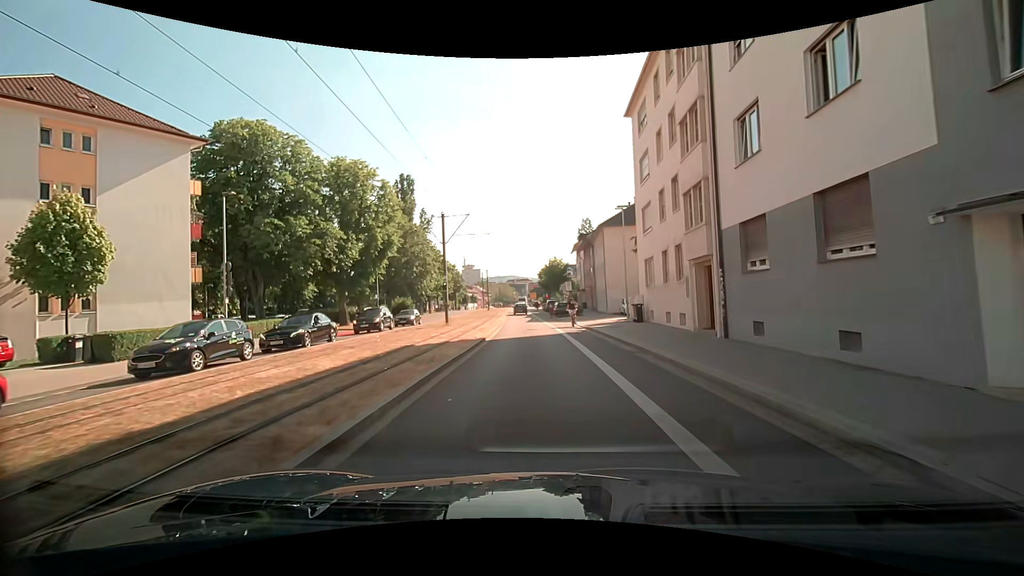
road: secondary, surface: asphalt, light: Day
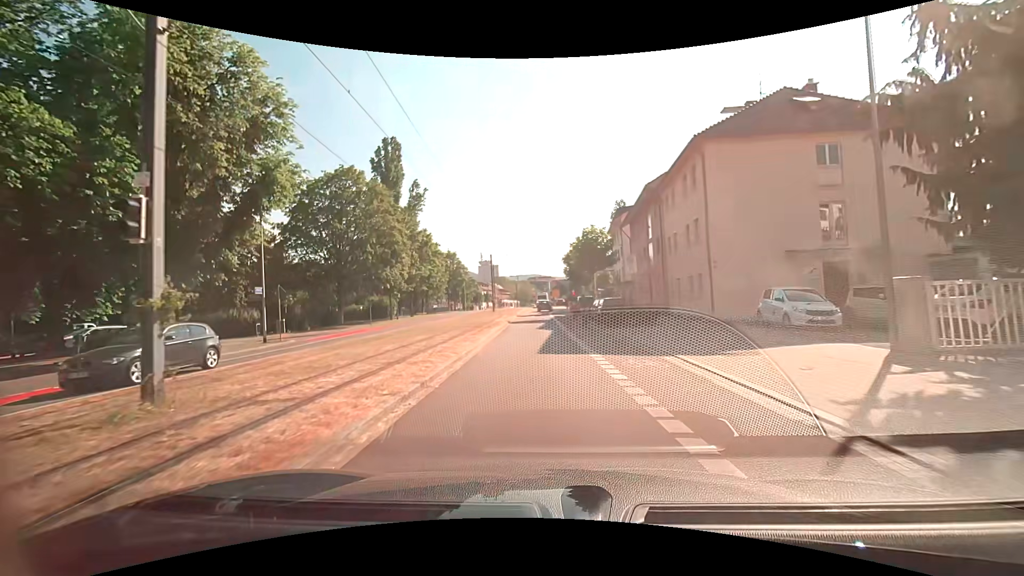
(-0.7, +25.2) m; -3°
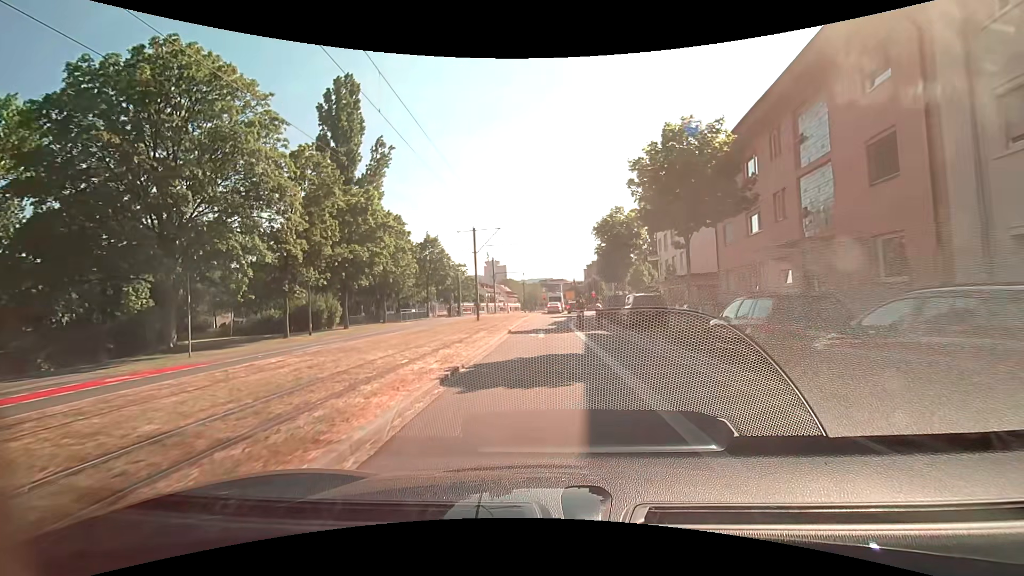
(-0.5, +23.9) m; -2°
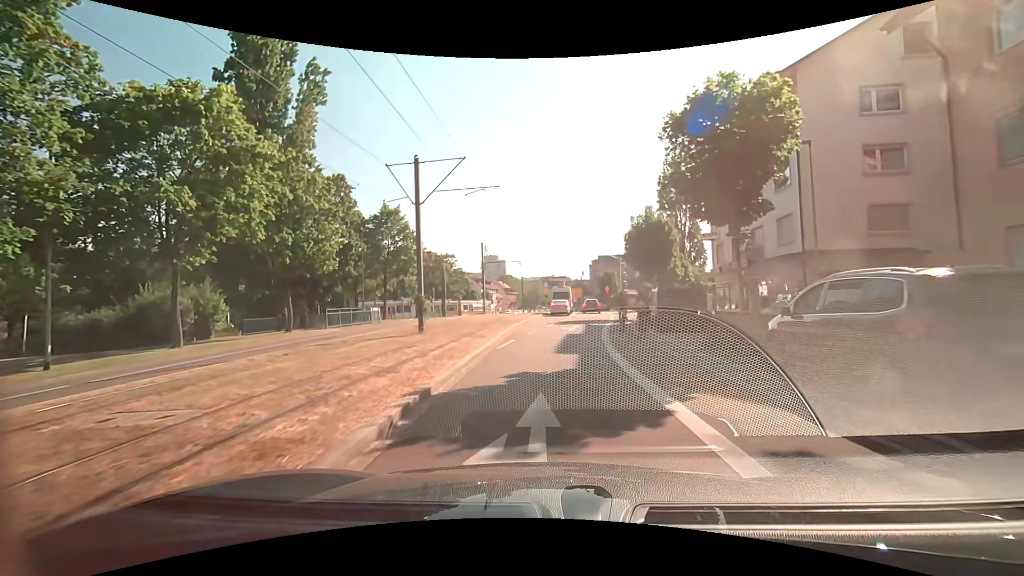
(+0.1, +17.8) m; 0°
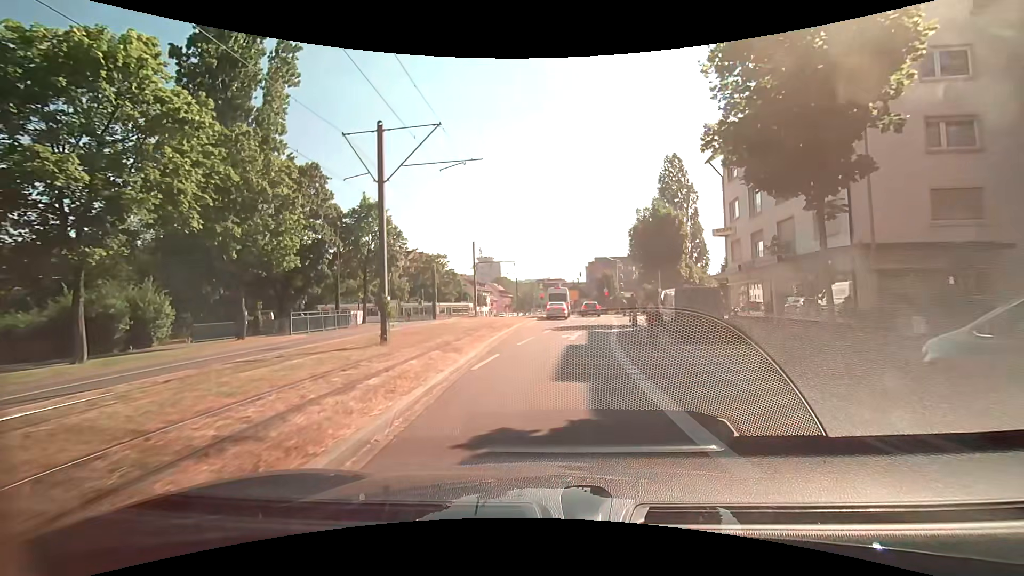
(+0.1, +4.0) m; +1°
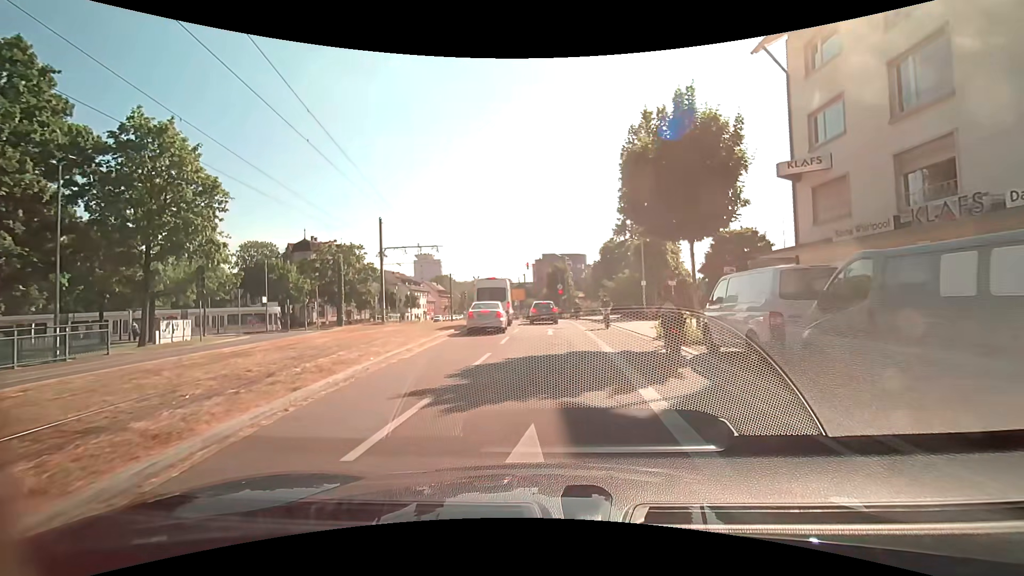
(+1.0, +17.5) m; +6°
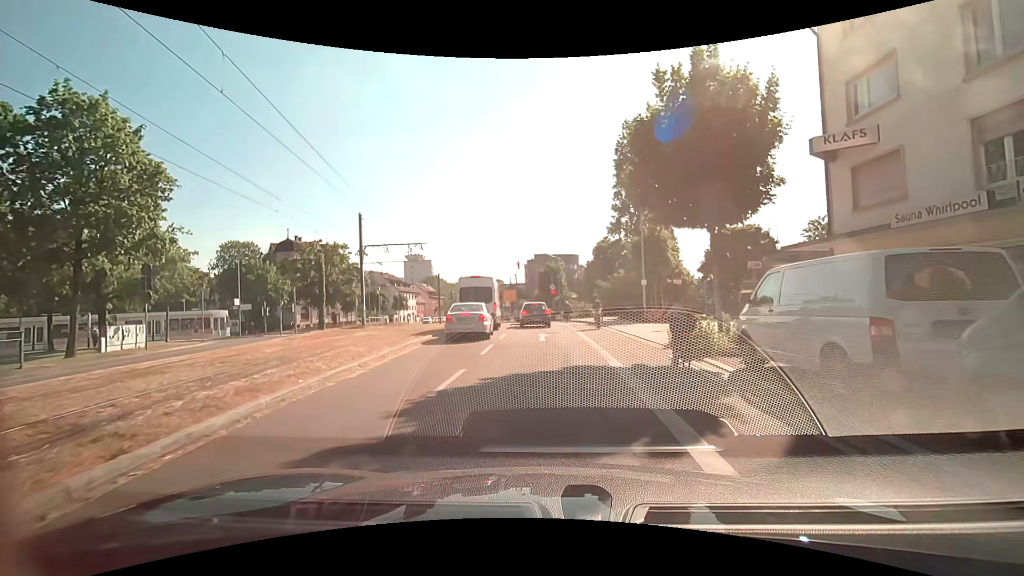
(0.0, +3.0) m; 0°
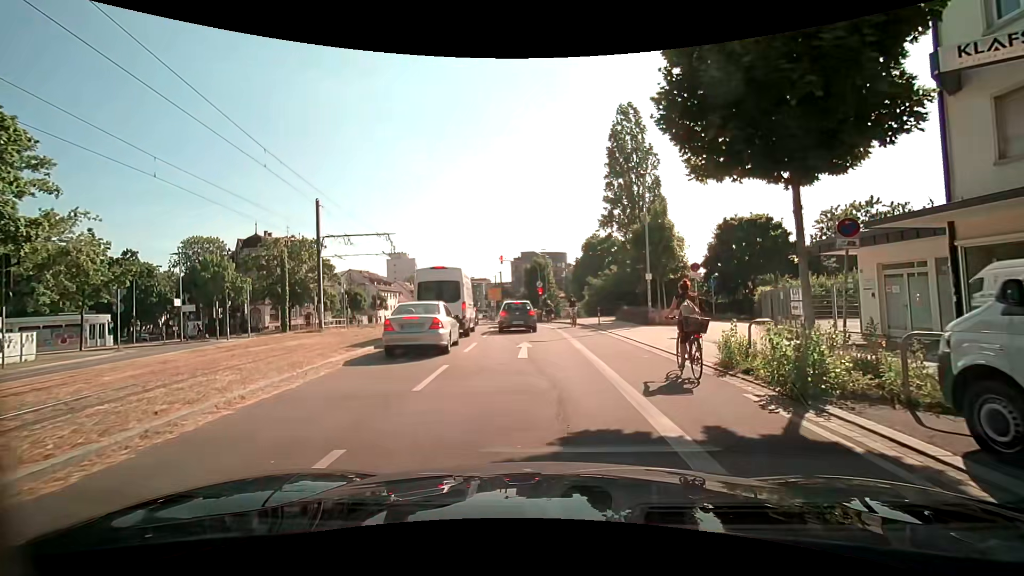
(+0.1, +5.5) m; +2°
